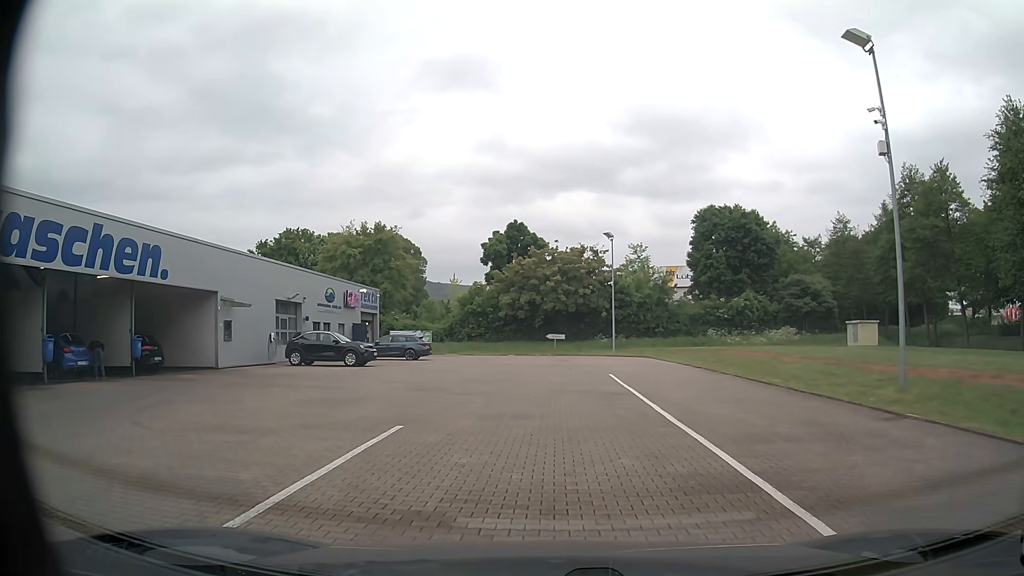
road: service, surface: paving_stones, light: Day
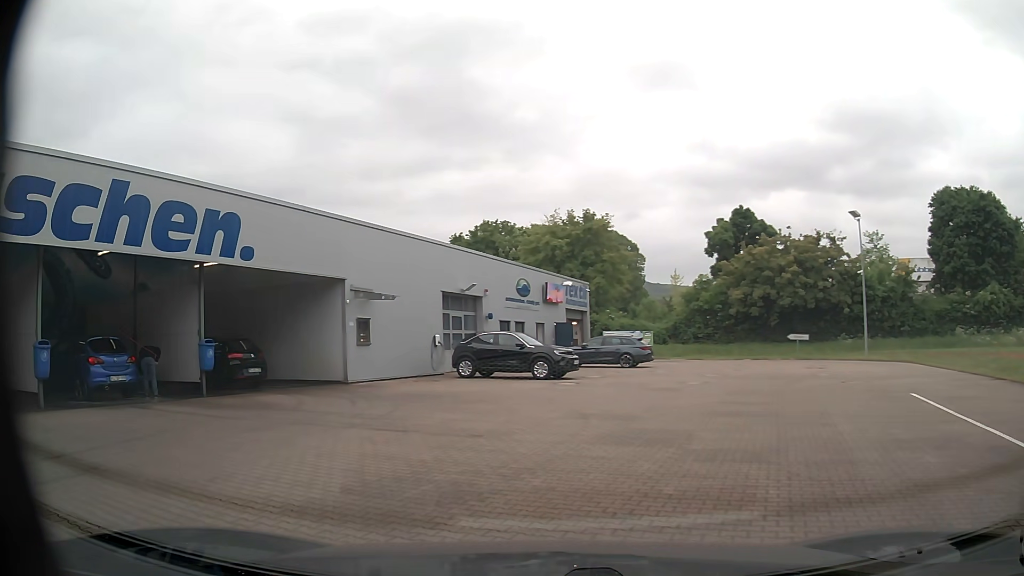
(-0.8, +7.8) m; -19°
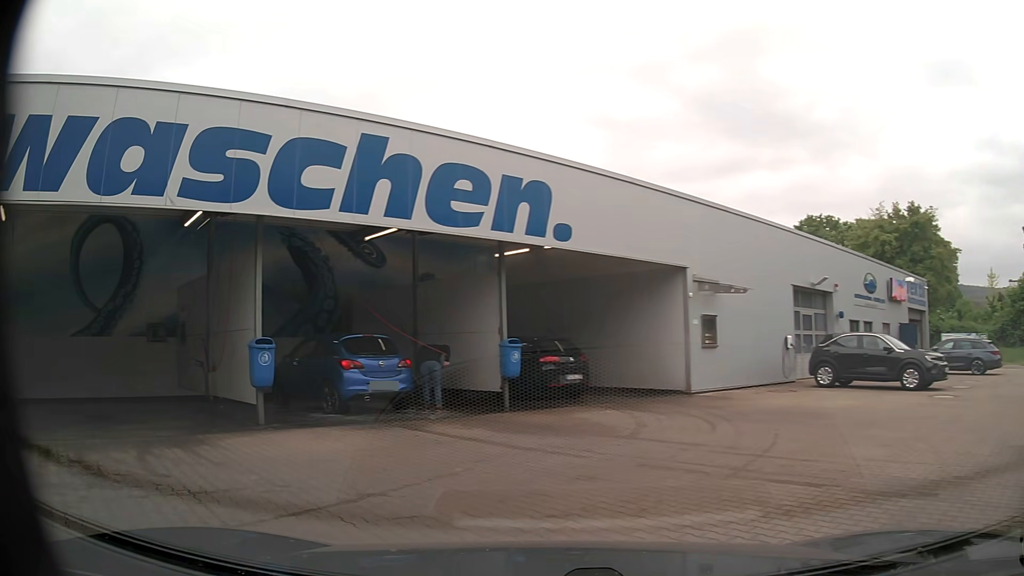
(-0.7, +3.5) m; -25°
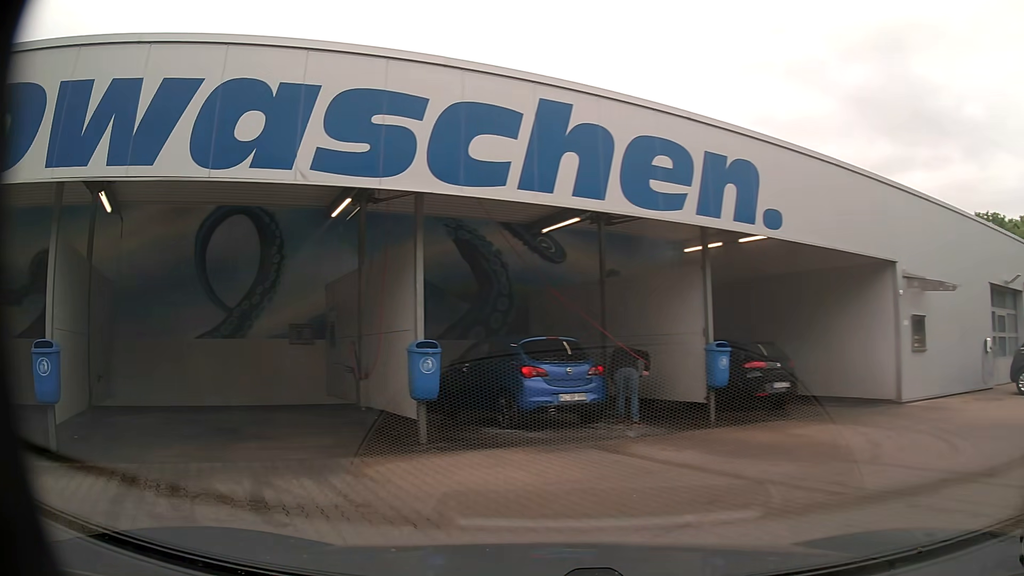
(-0.2, +1.8) m; -16°
